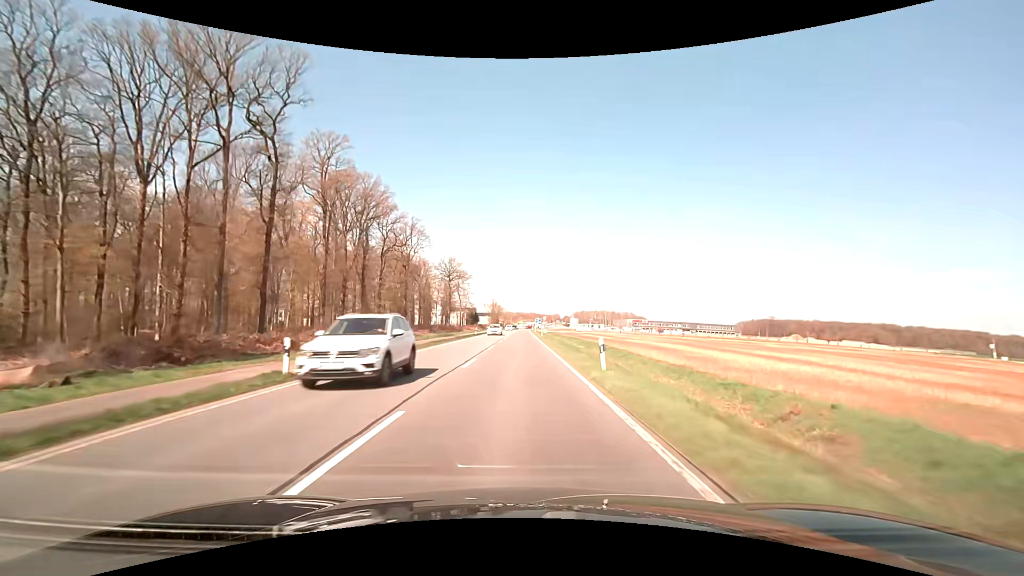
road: primary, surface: asphalt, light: Day
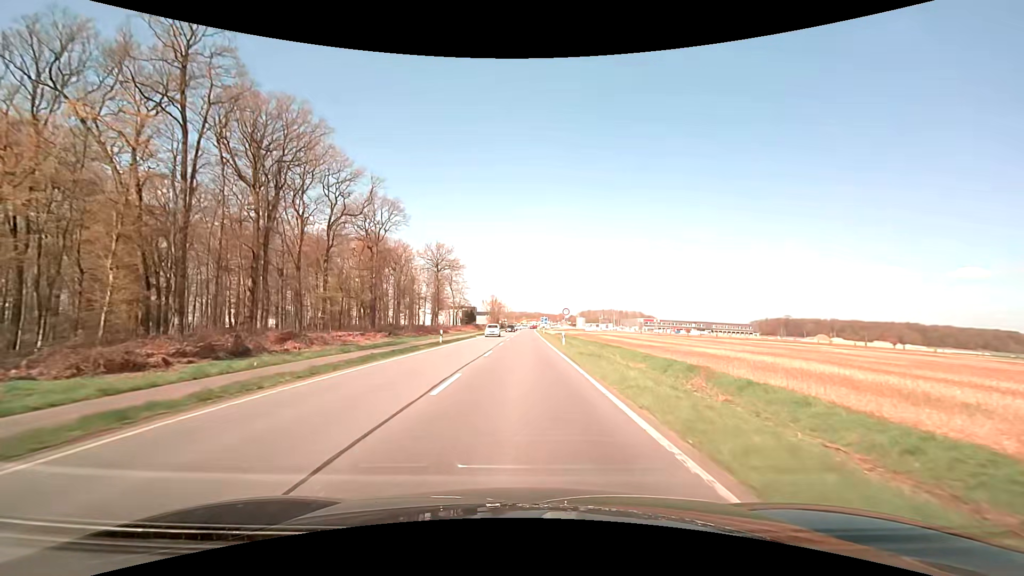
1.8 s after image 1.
(-0.1, +30.2) m; 0°
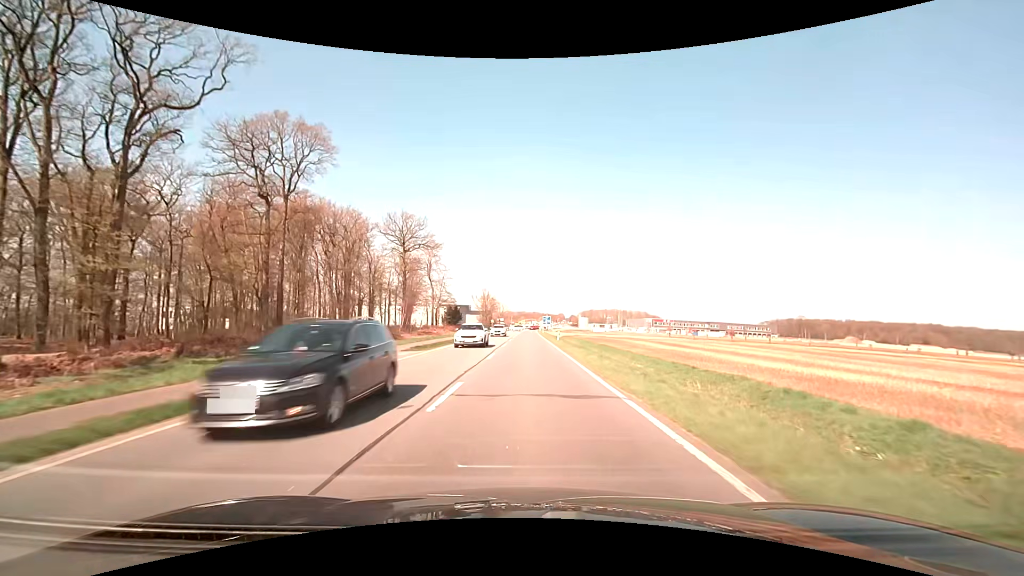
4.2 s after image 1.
(0.0, +37.7) m; 0°
(0, +10) (0, +20) (0, +30) (0, +40) (0, +50) (0, +60) (0, +70) (+1, +80) (+1, +90) (+1, +100) m
